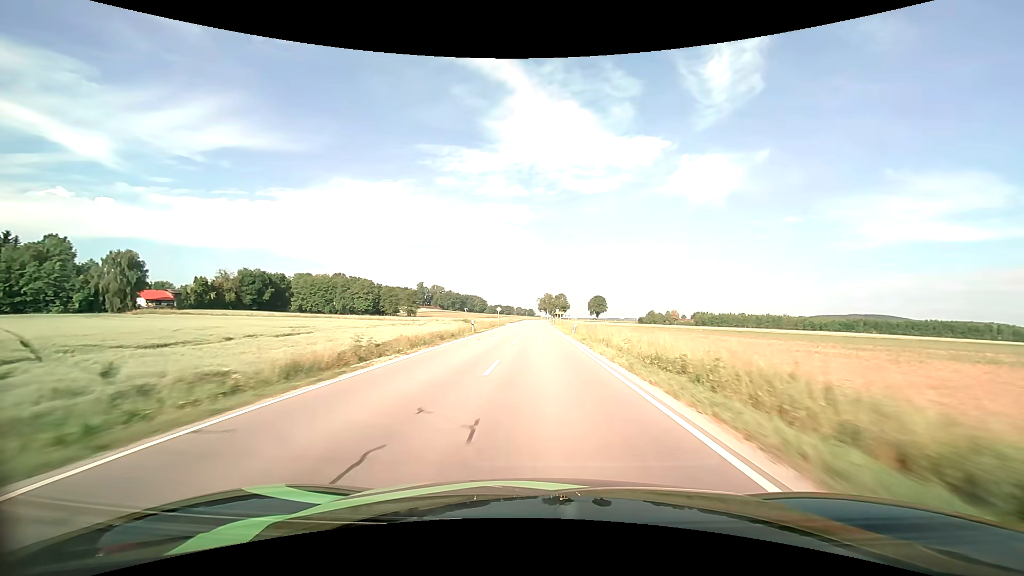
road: secondary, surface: asphalt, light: Day
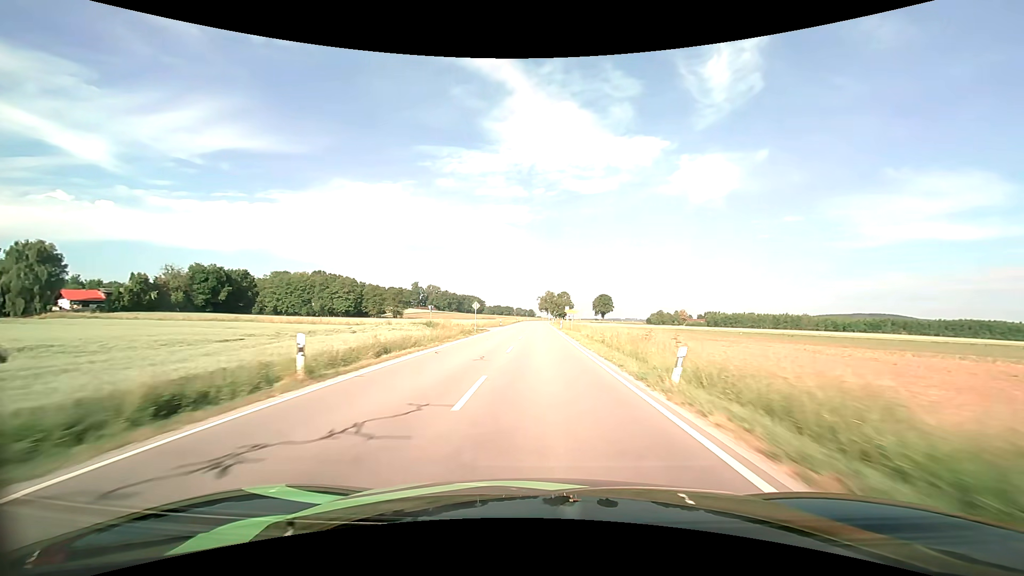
(0.0, +28.3) m; 0°
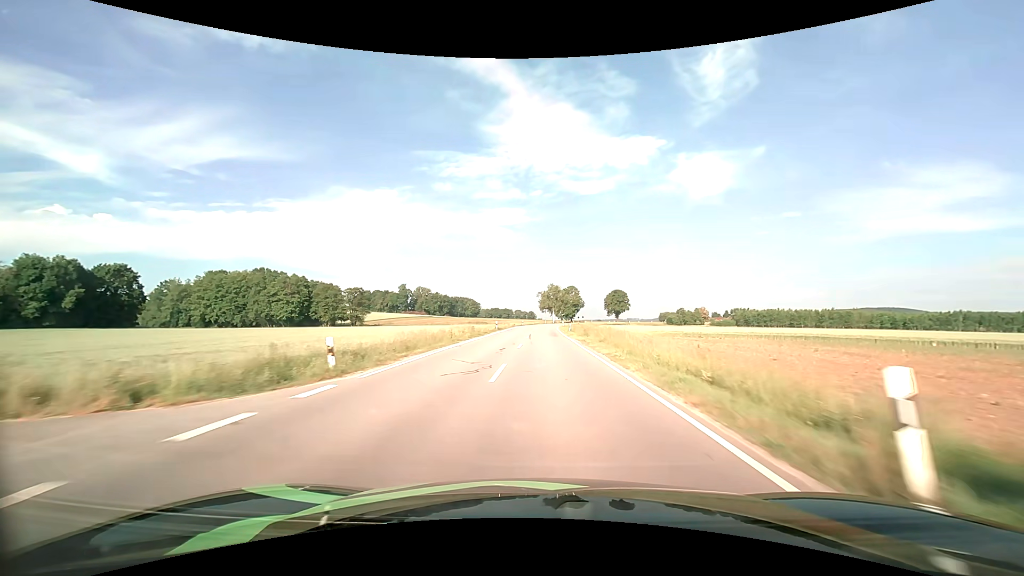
(0.0, +57.2) m; 0°
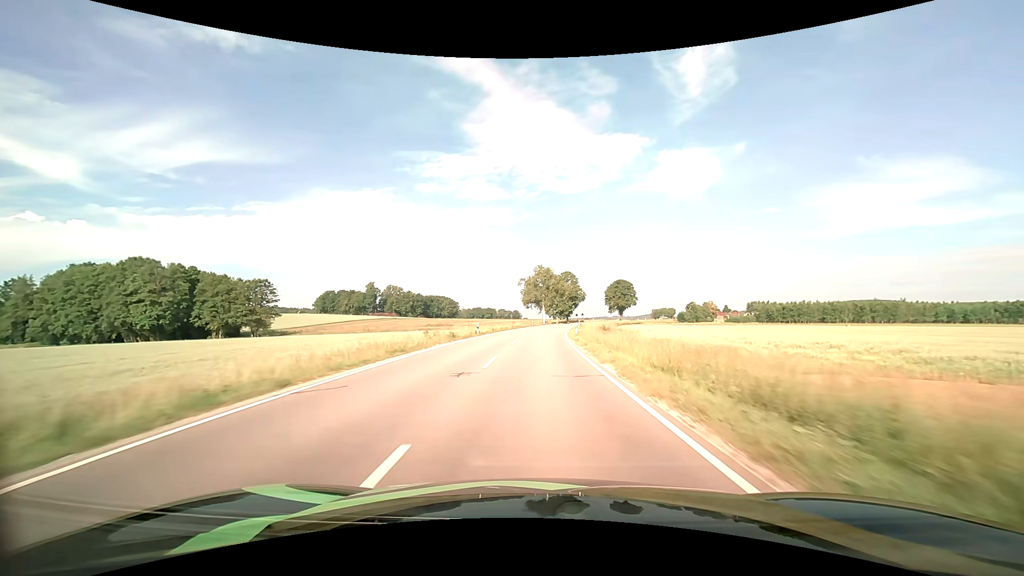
(+0.6, +57.7) m; +2°
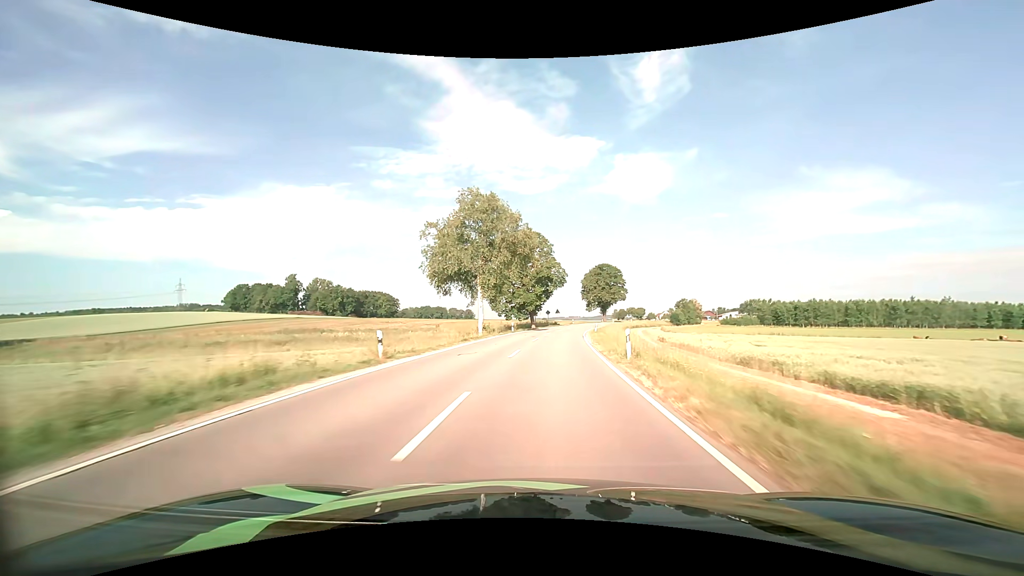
(+2.5, +68.8) m; +5°
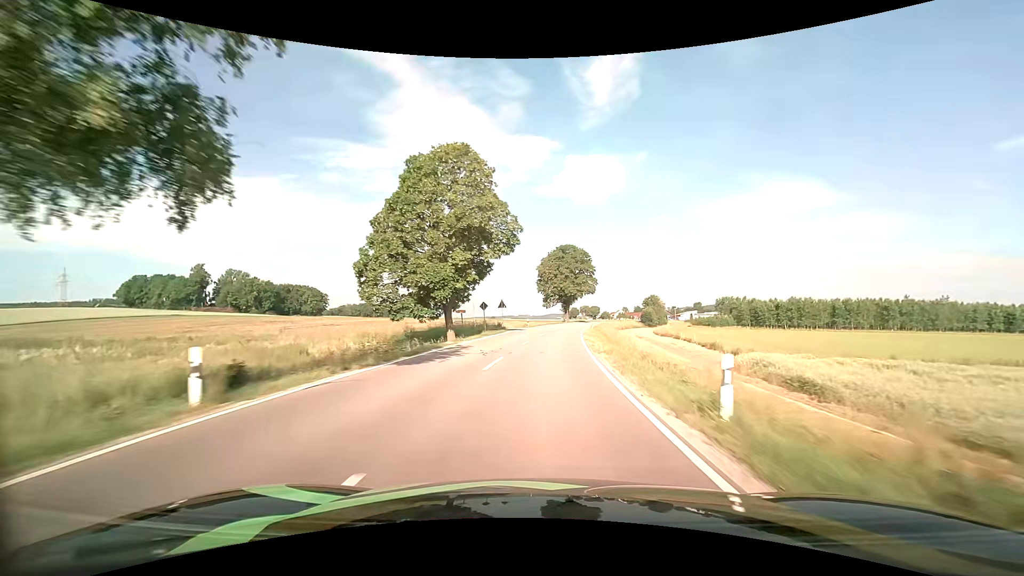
(+2.0, +40.4) m; +6°
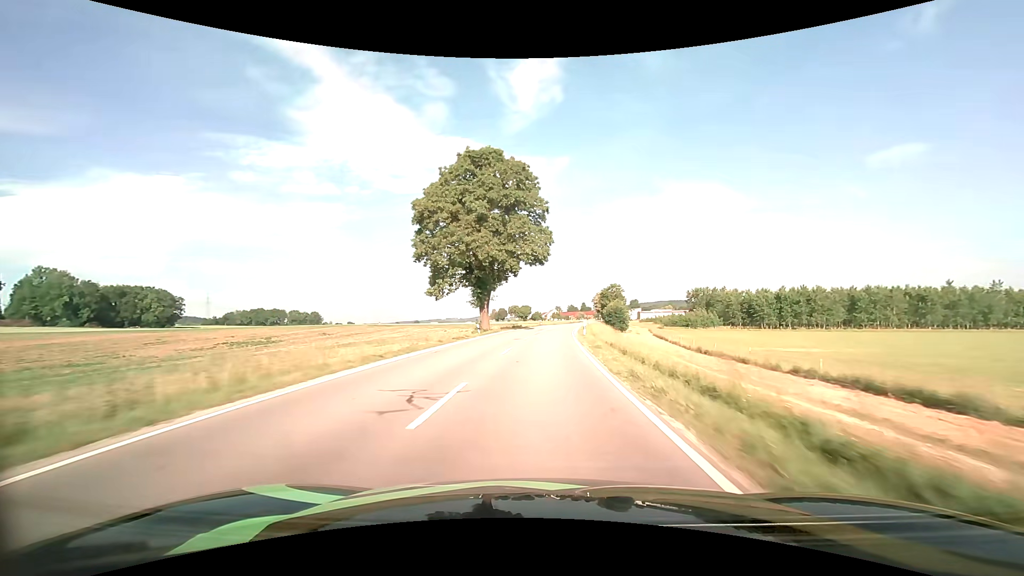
(+4.7, +67.0) m; +8°
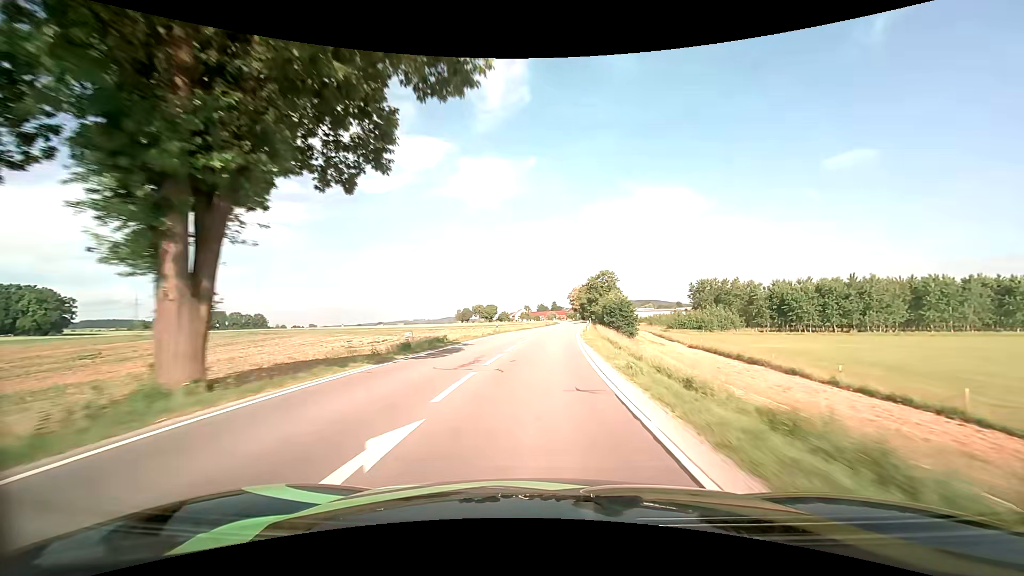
(+1.3, +40.1) m; +4°
(0, +10) (0, +20) (+1, +30) (+1, +40) (+2, +50) (+3, +60) (+4, +70) (+5, +80) (+7, +90) (+8, +100) m
